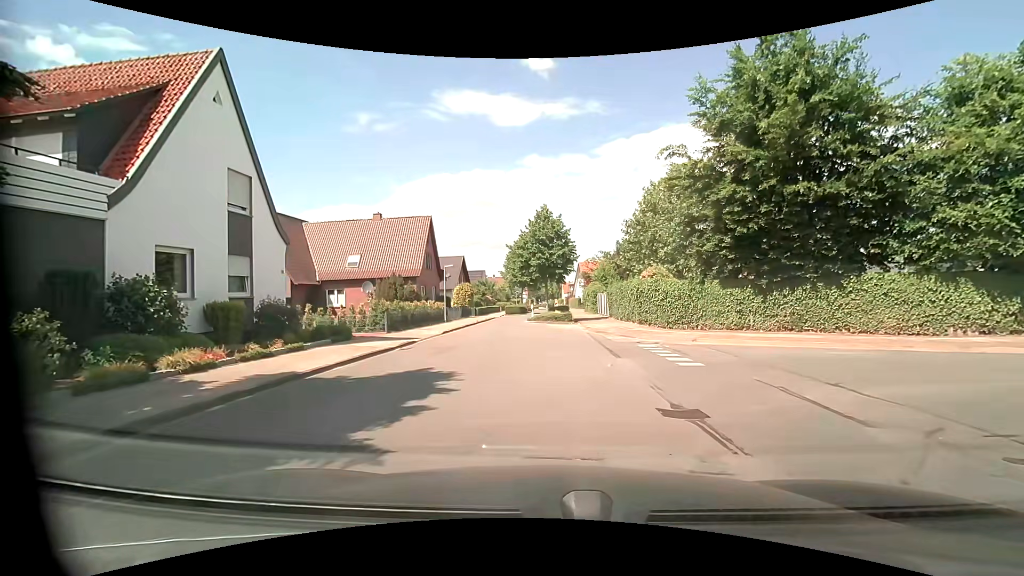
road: unclassified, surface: asphalt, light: Day
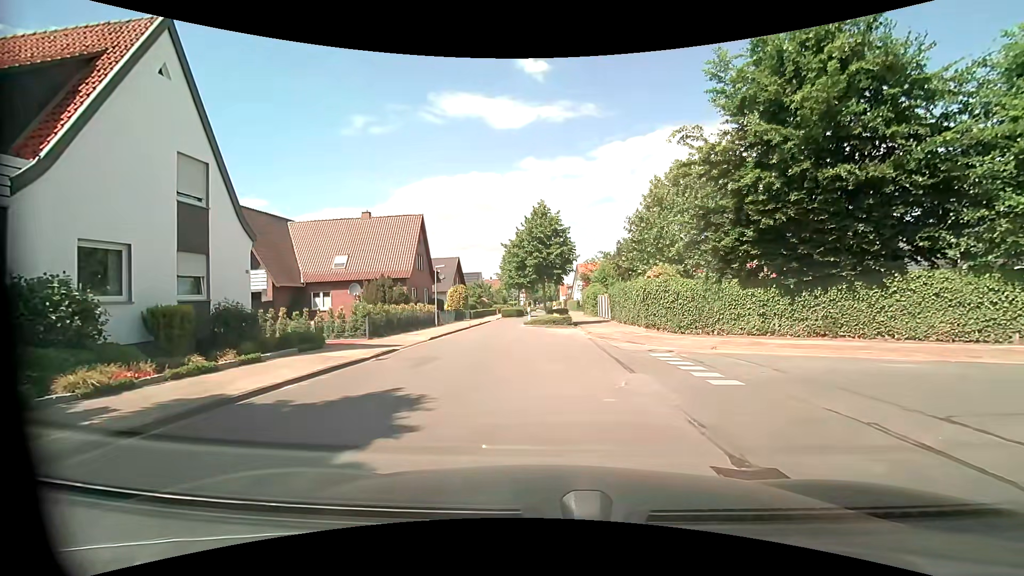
(0.0, +2.2) m; +1°
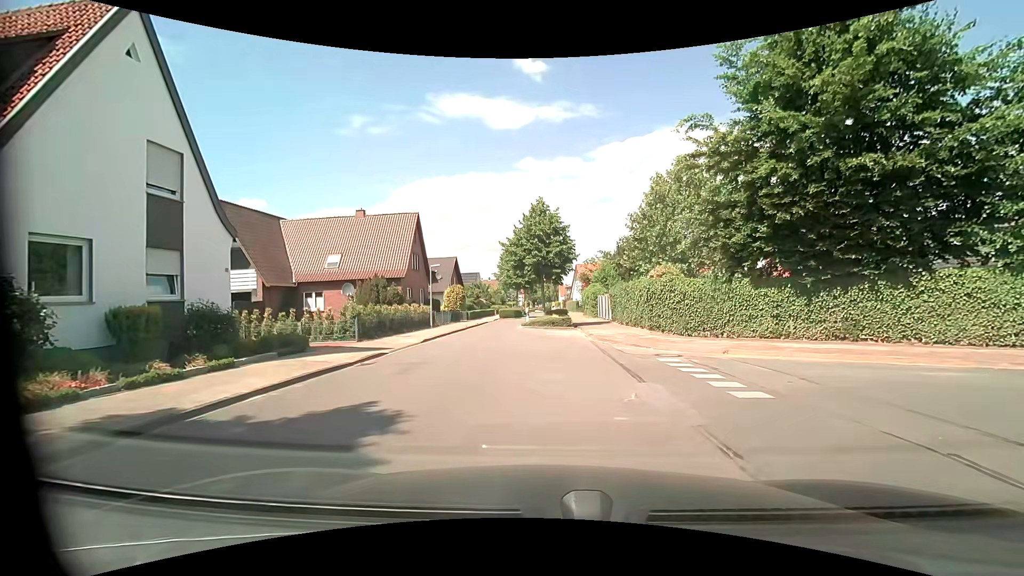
(0.0, +1.1) m; -1°
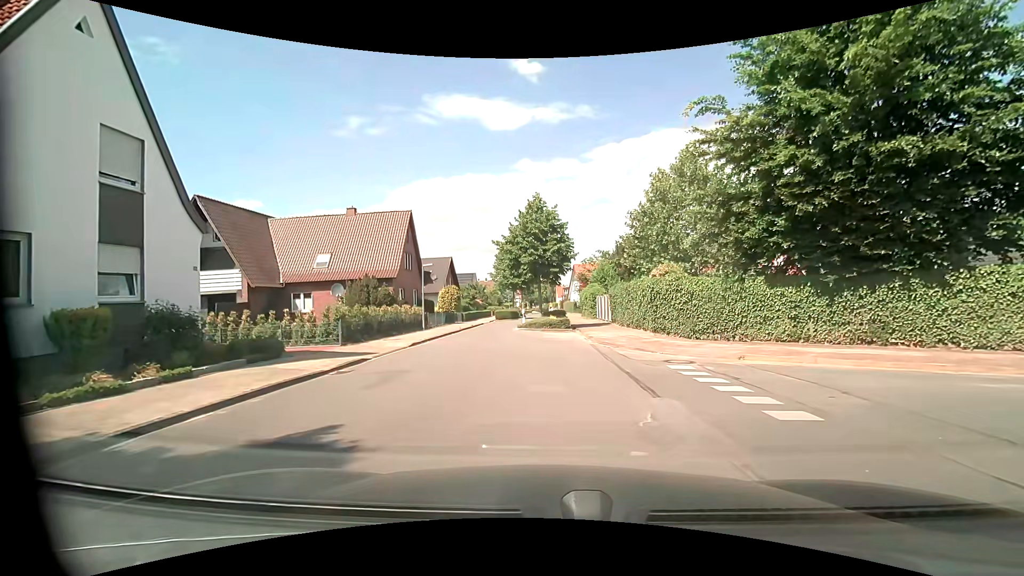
(0.0, +1.4) m; 0°
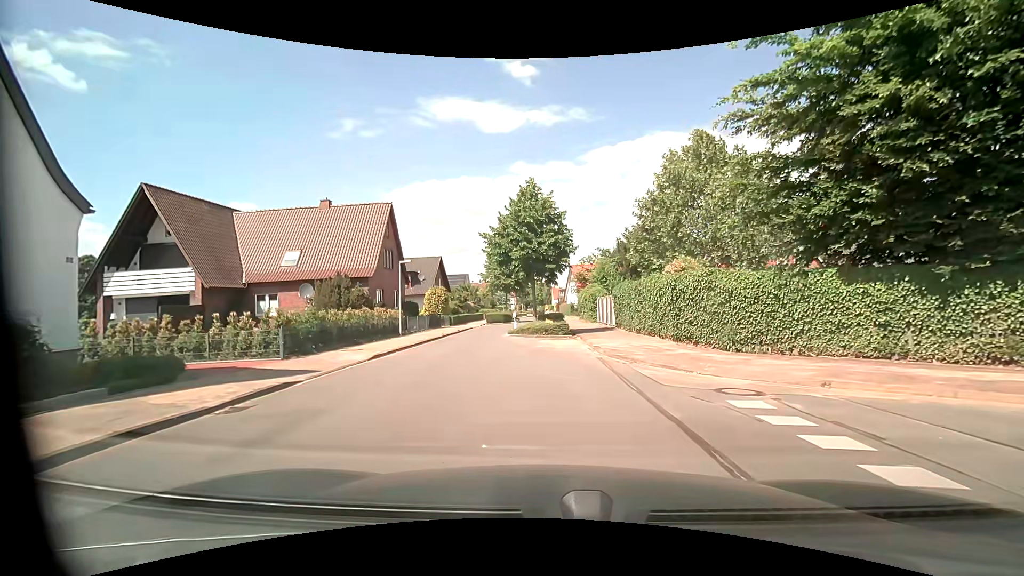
(+0.1, +4.2) m; 0°
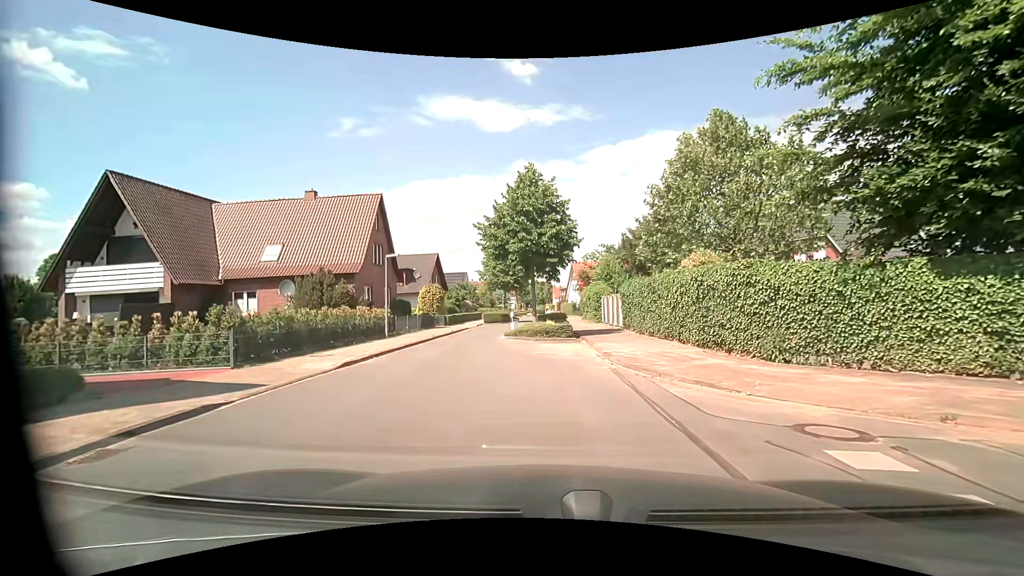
(0.0, +2.6) m; 0°
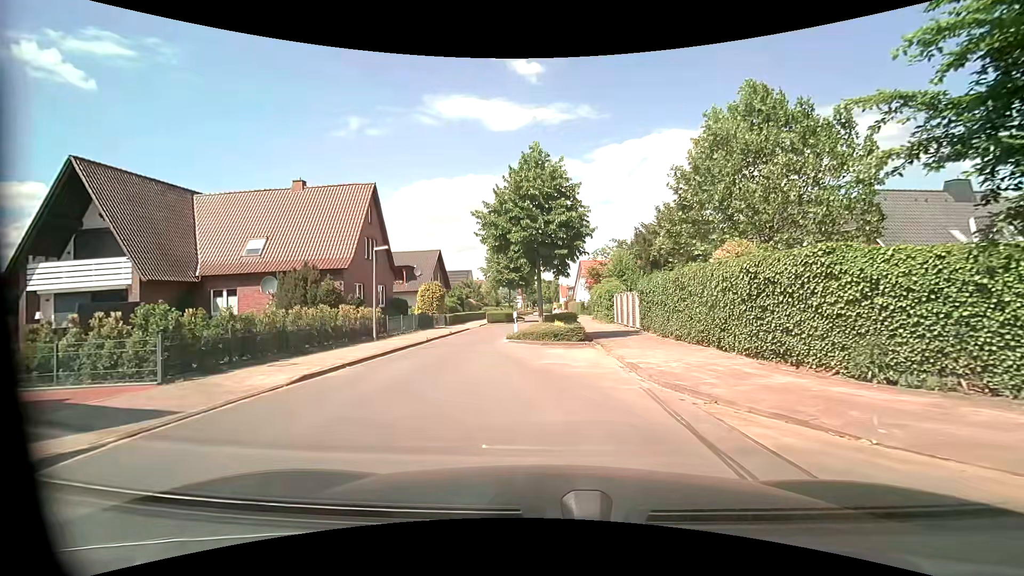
(0.0, +2.8) m; -1°
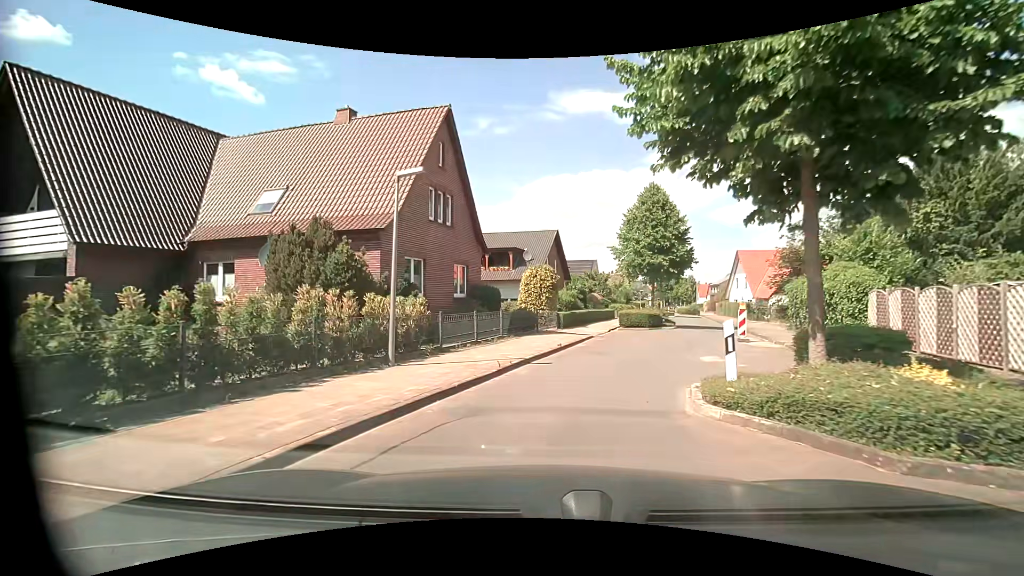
(-1.4, +12.4) m; -14°
